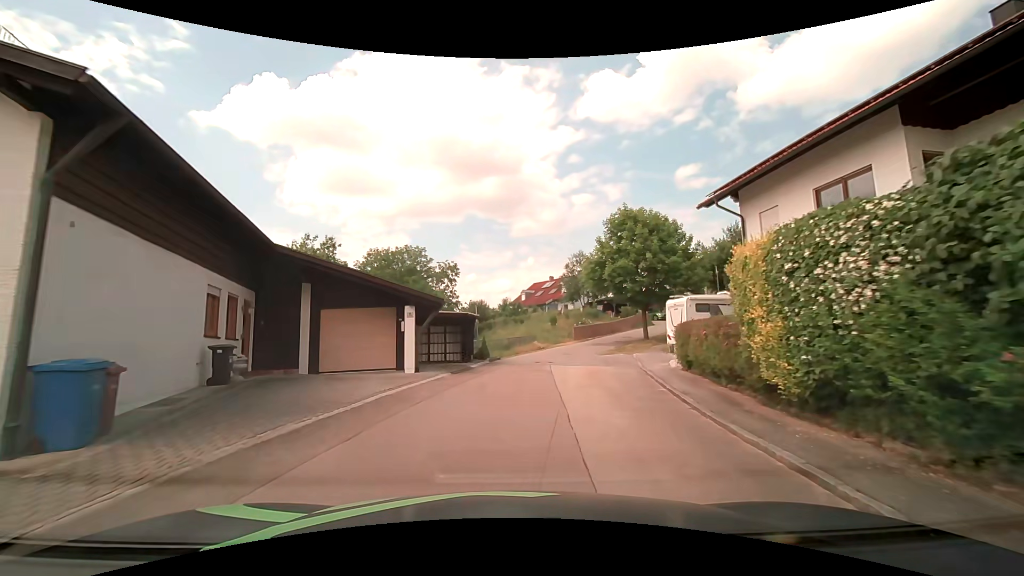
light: Day
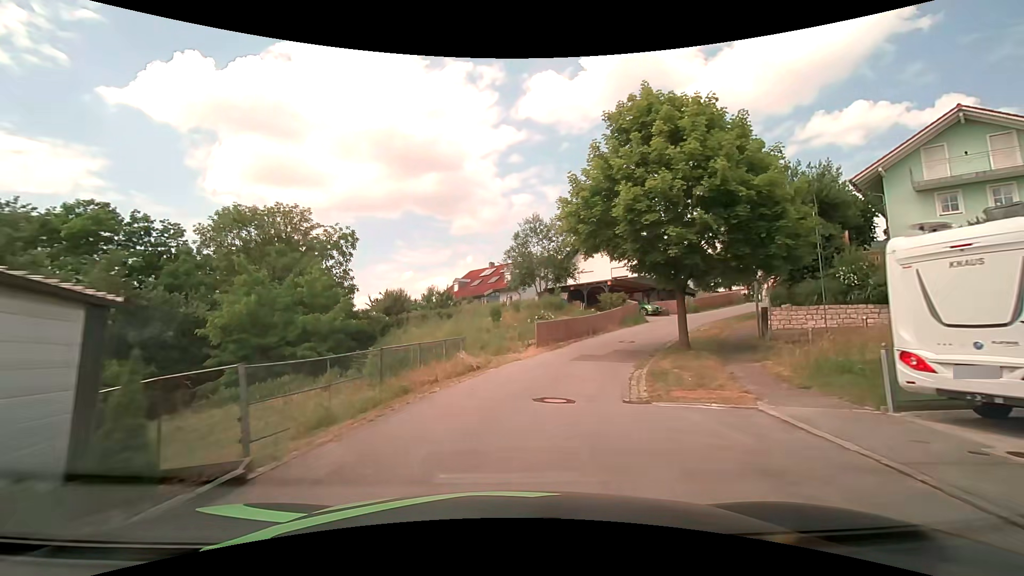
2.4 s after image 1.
(+1.0, +18.5) m; +6°
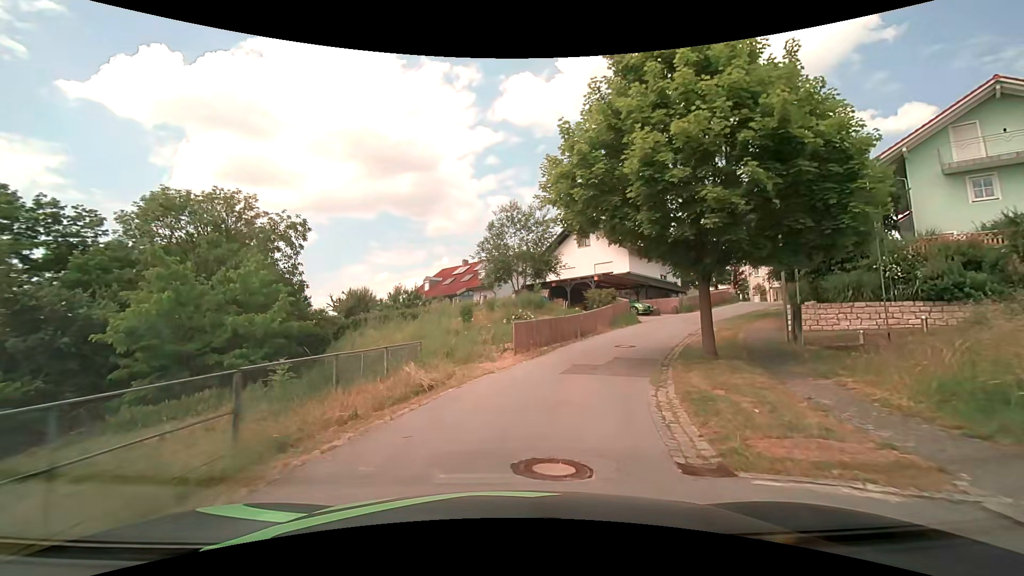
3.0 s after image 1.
(+0.1, +4.5) m; +3°
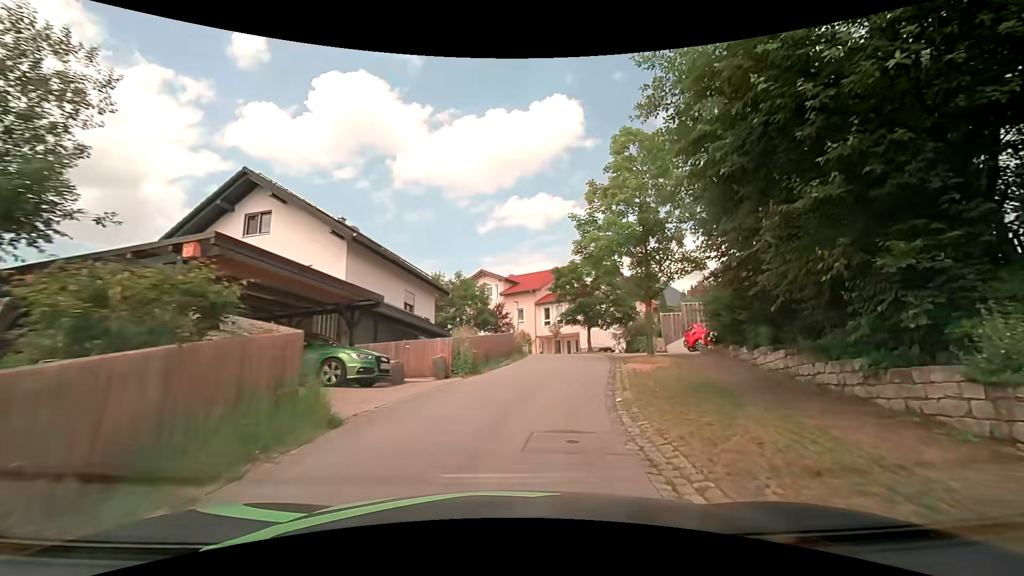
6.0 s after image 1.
(+5.1, +21.9) m; +30°
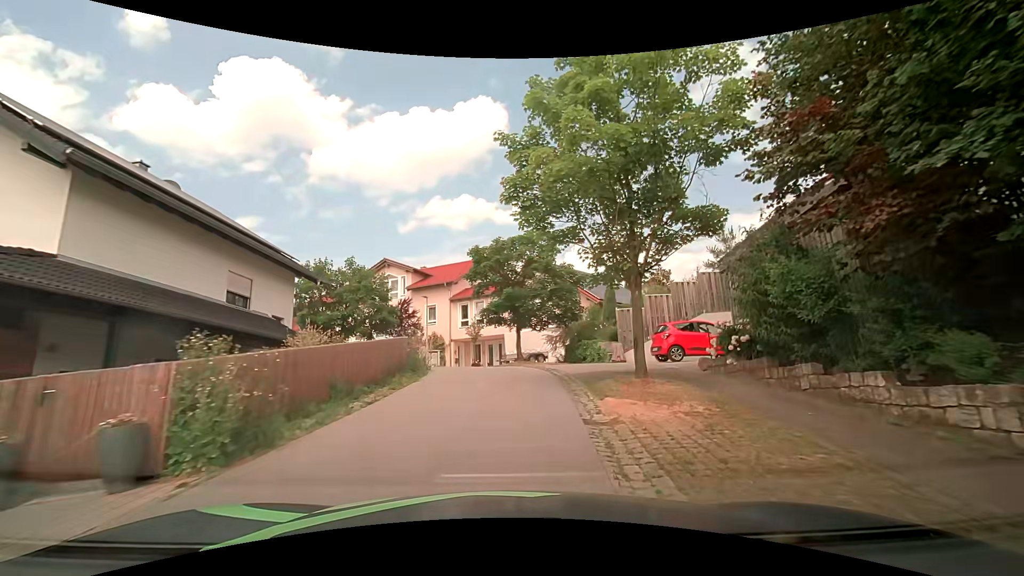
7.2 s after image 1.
(+0.8, +8.9) m; +10°
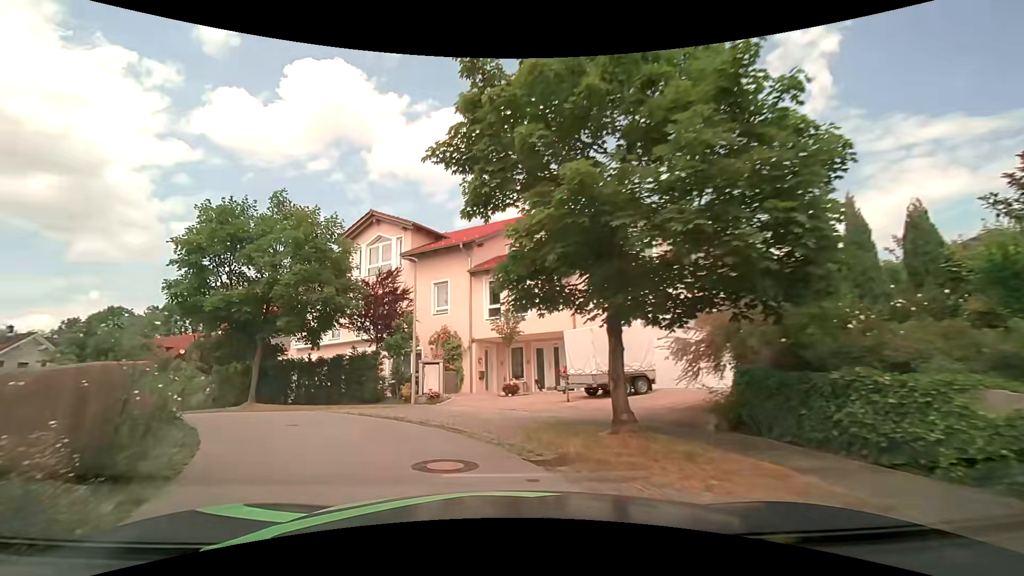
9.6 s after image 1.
(-0.1, +17.0) m; -7°
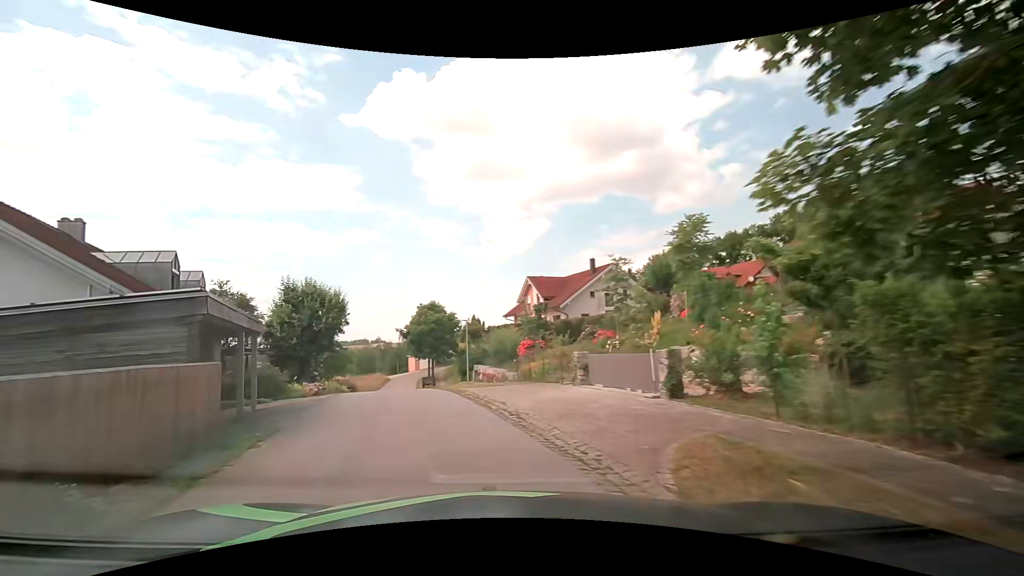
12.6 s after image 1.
(-8.7, +16.8) m; -58°
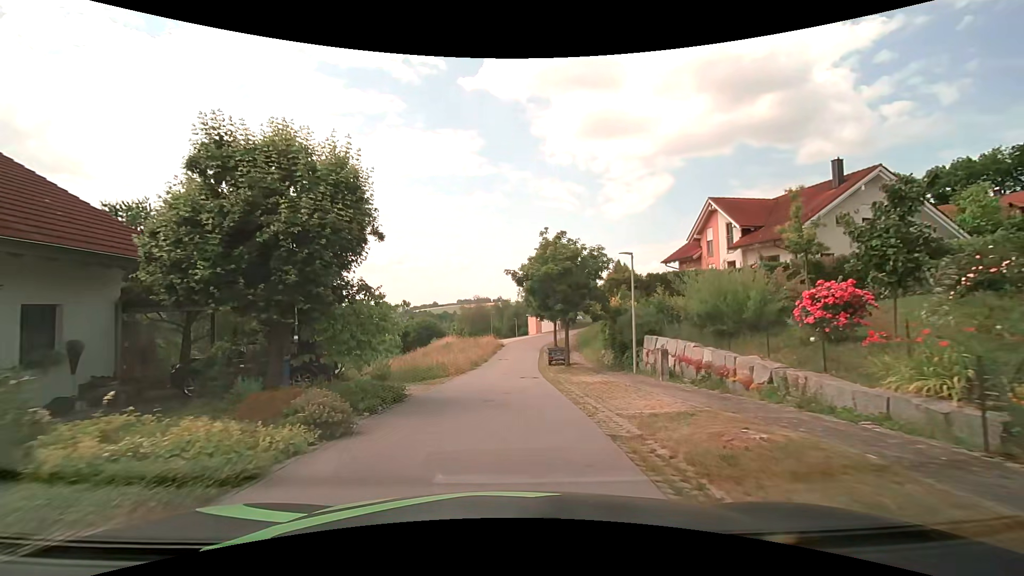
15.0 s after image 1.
(-3.5, +18.2) m; -15°
